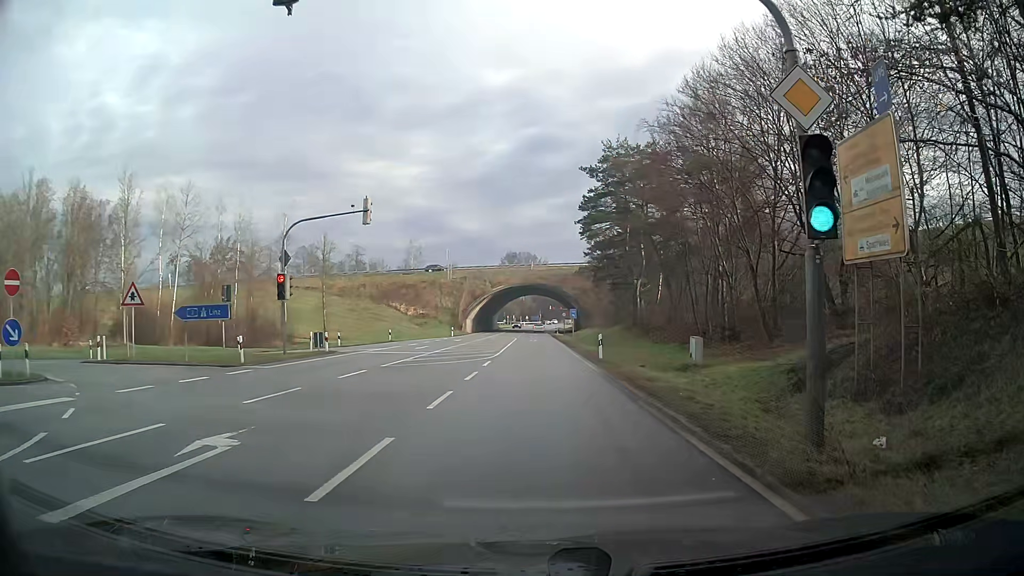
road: secondary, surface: asphalt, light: Day
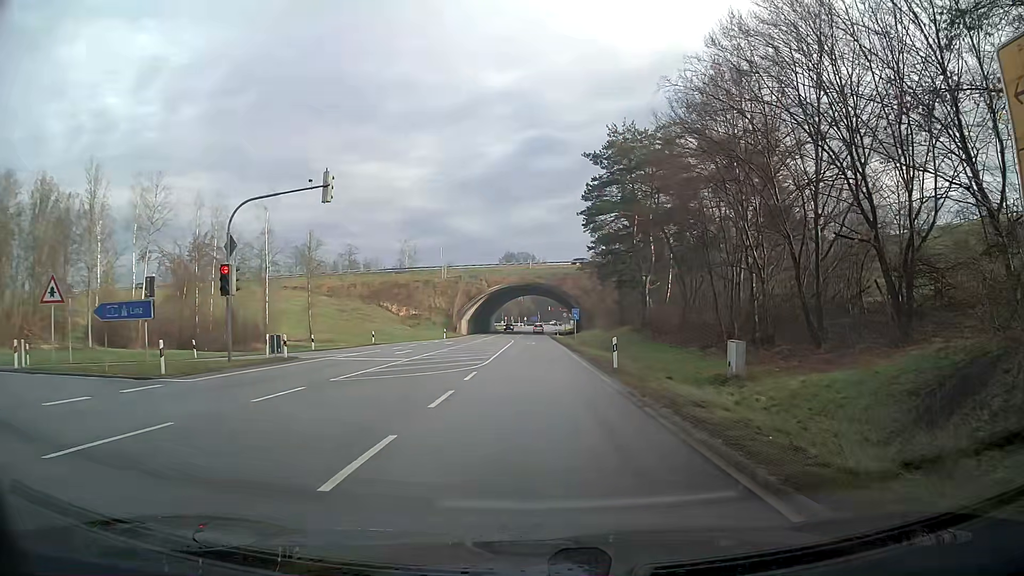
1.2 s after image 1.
(0.0, +6.0) m; 0°
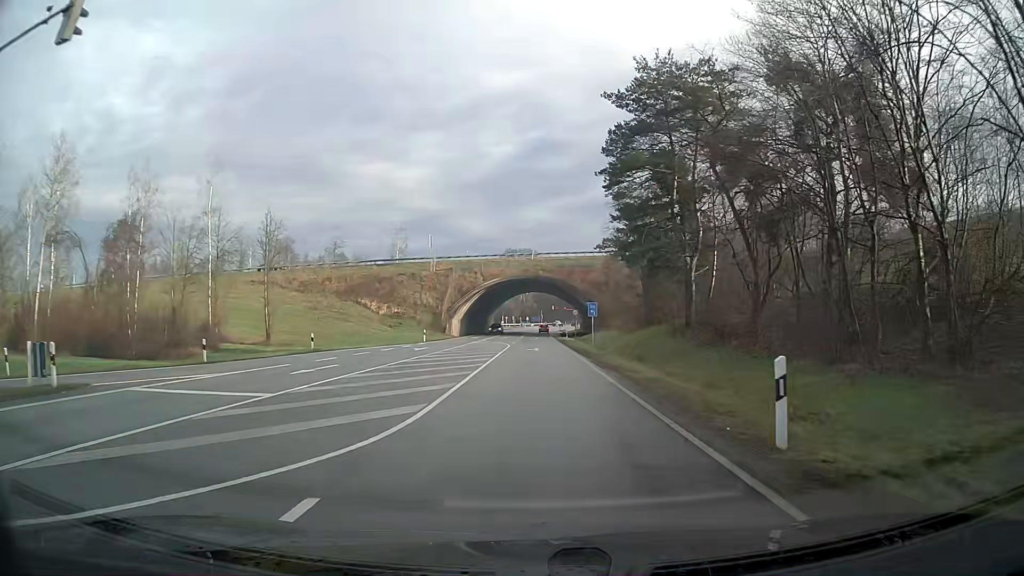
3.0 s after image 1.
(+0.1, +16.0) m; +1°
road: primary
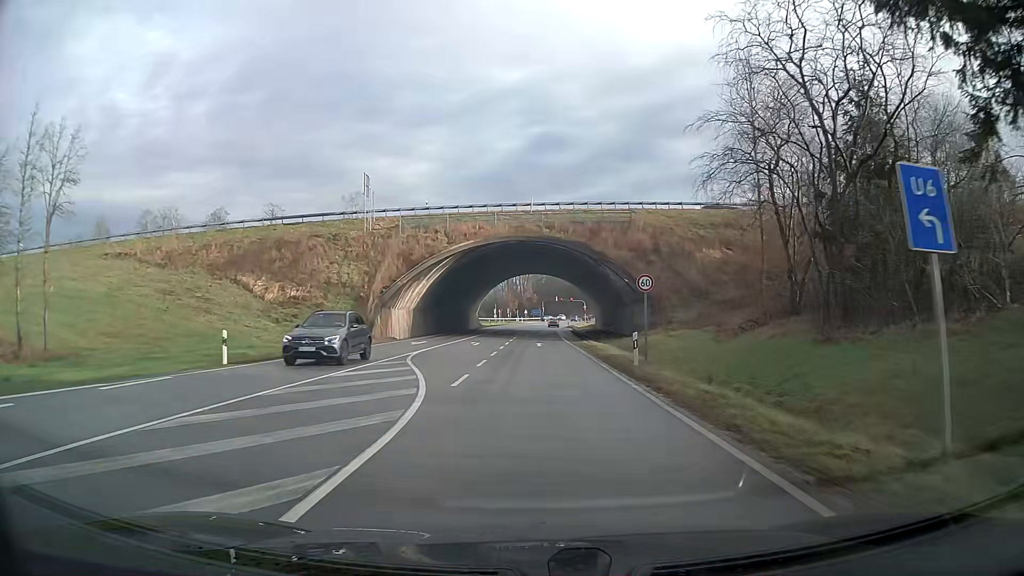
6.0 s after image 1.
(-0.2, +39.3) m; 0°
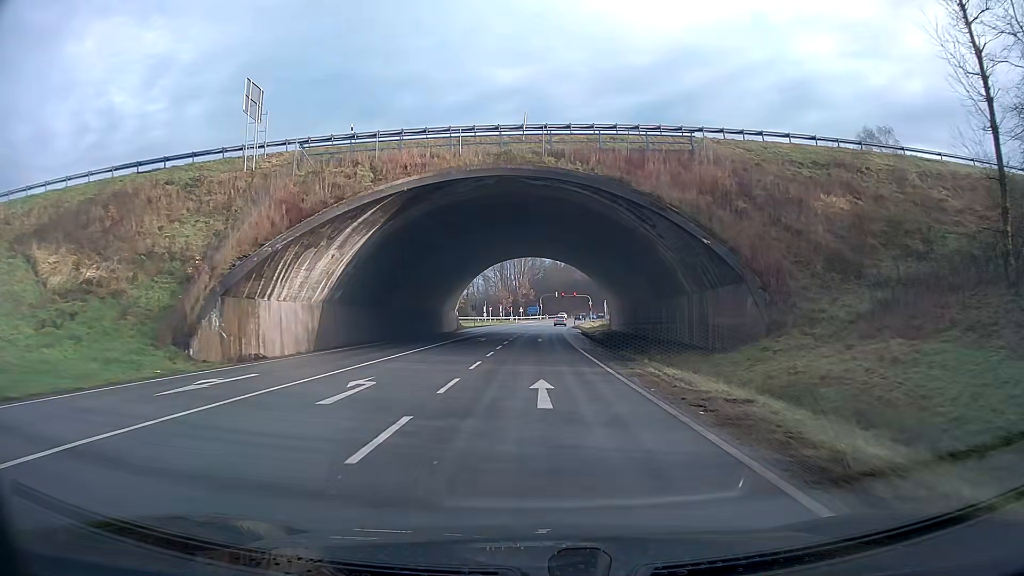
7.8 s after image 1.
(+0.1, +25.6) m; 0°
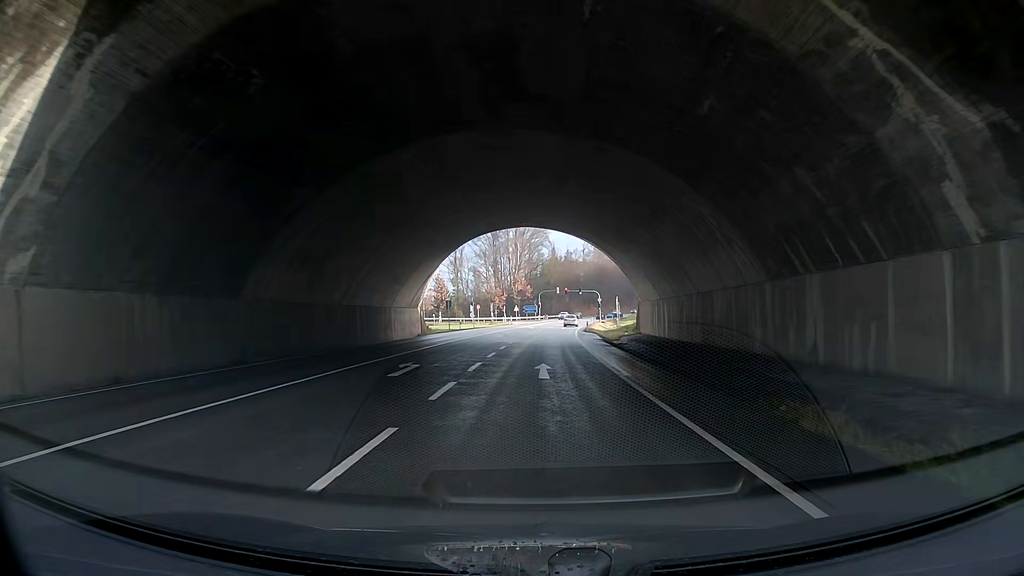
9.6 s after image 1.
(0.0, +24.9) m; 0°
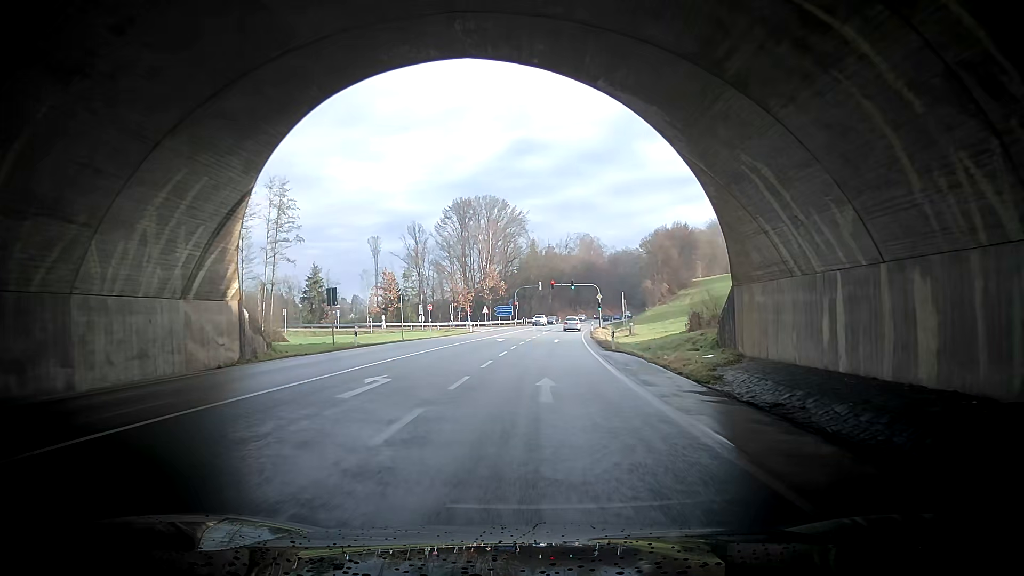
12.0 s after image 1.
(-0.9, +34.1) m; +2°
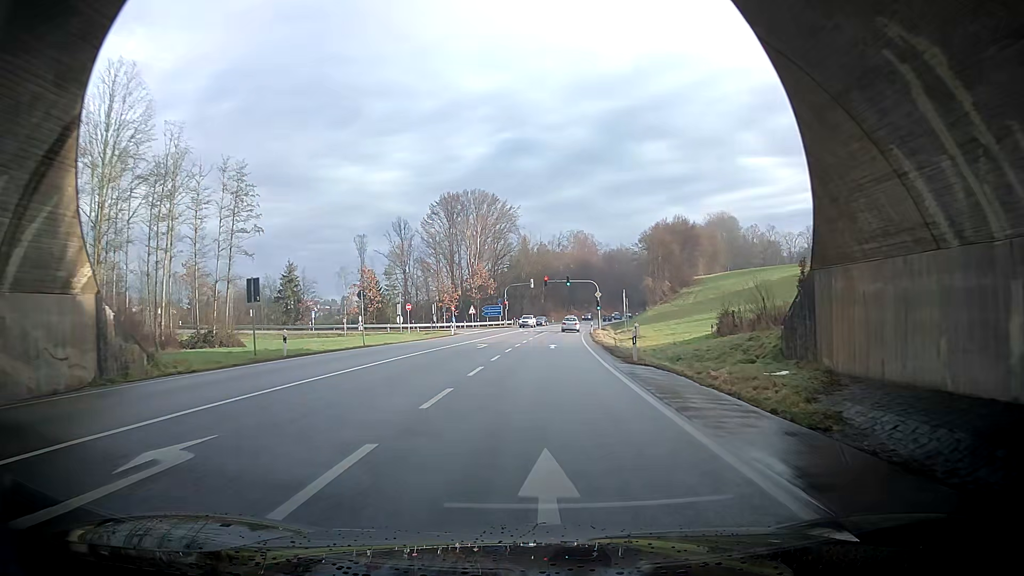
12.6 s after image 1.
(+0.1, +9.0) m; +1°
